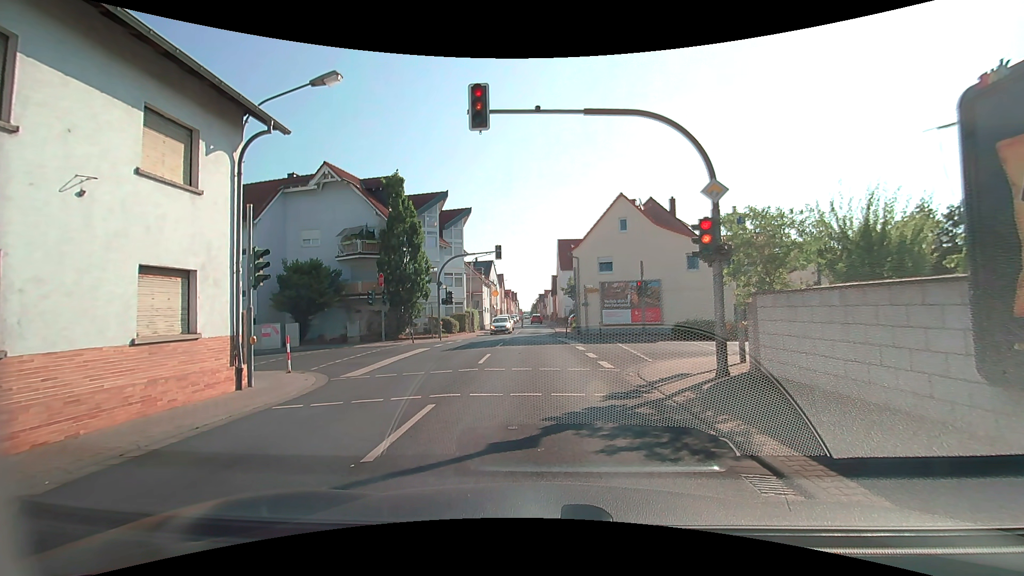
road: tertiary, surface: asphalt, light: Day
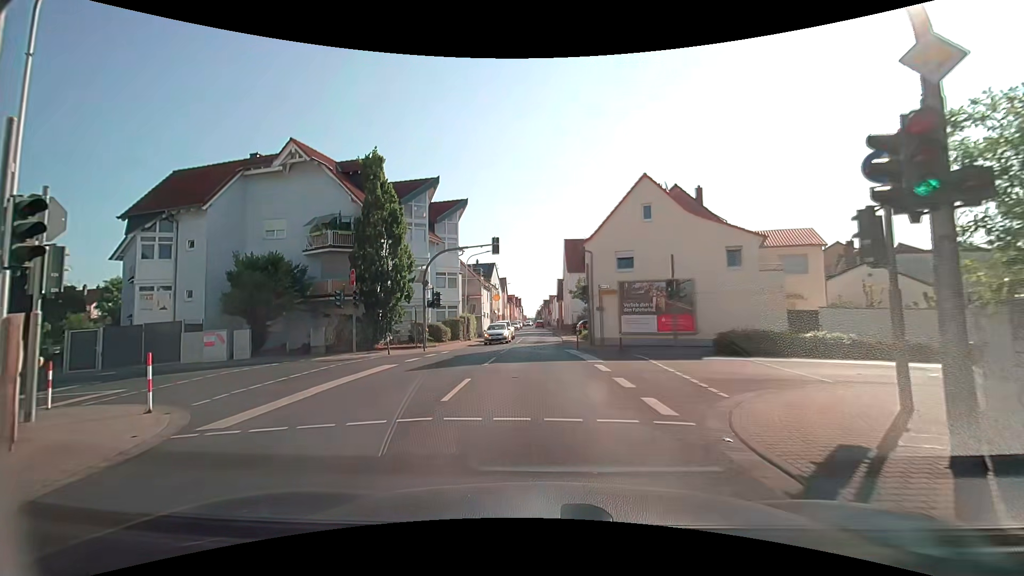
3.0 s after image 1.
(-0.1, +6.2) m; 0°
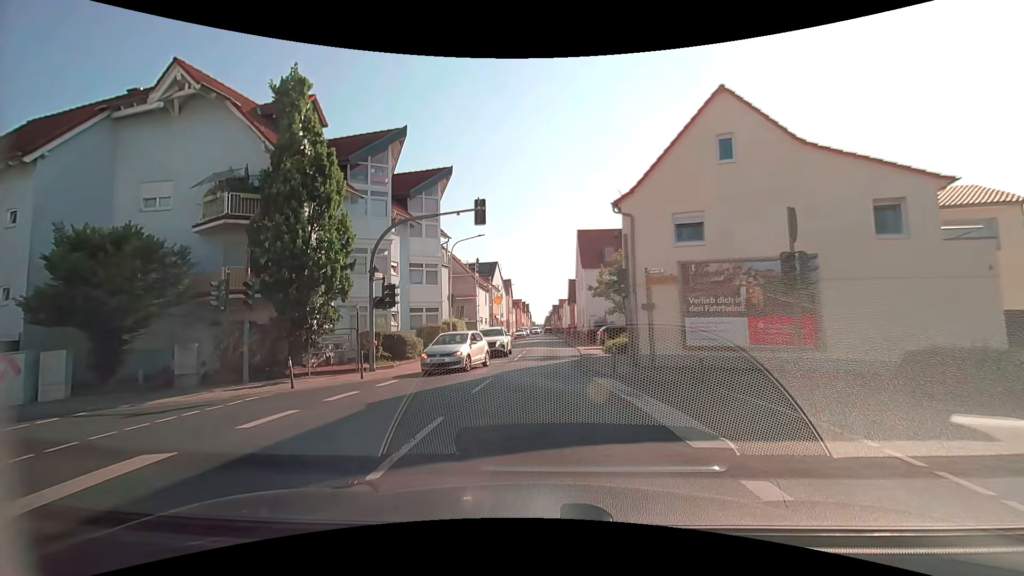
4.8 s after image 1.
(-0.2, +10.9) m; -1°
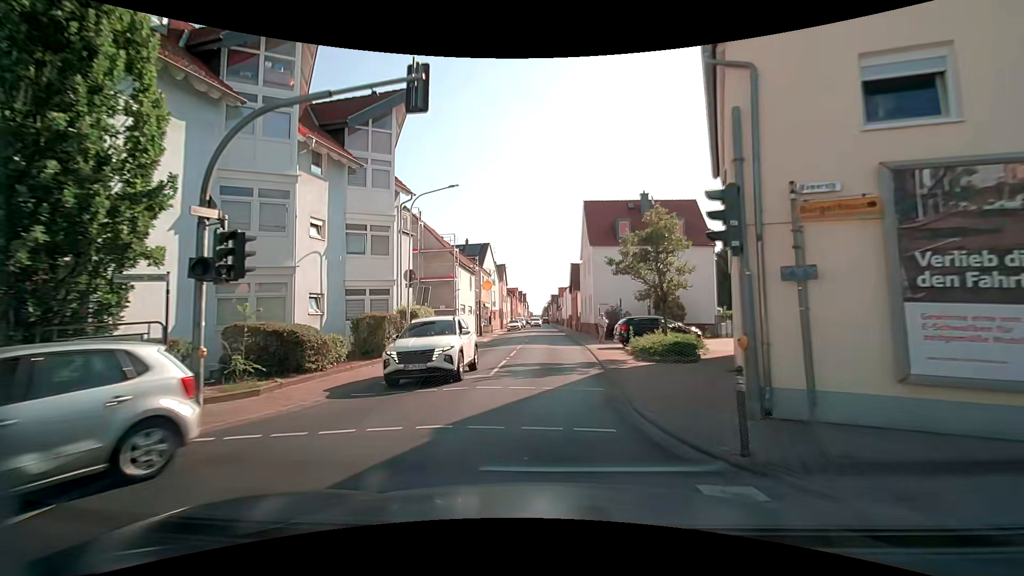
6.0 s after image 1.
(-0.2, +9.9) m; 0°
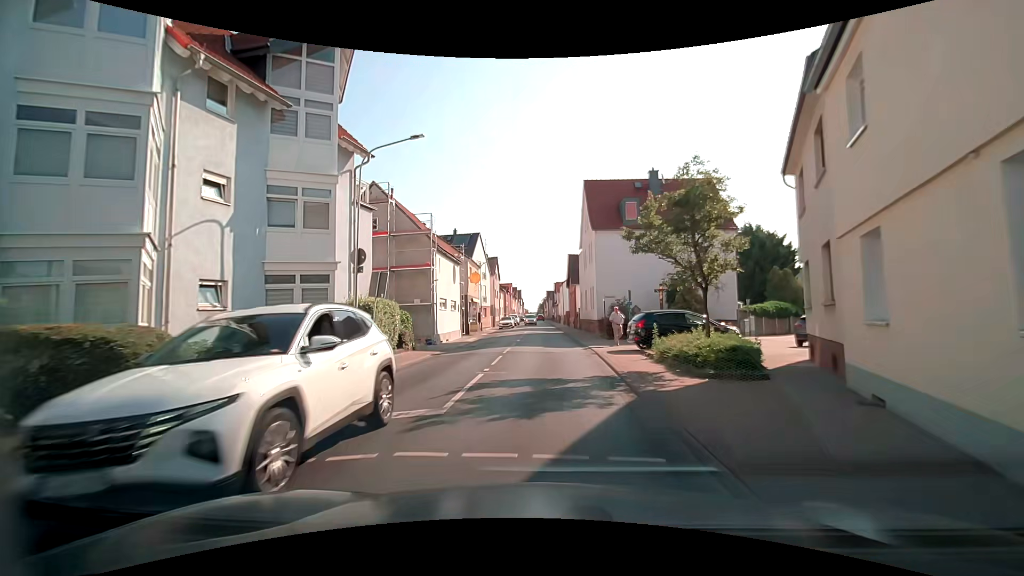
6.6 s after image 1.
(0.0, +5.7) m; 0°
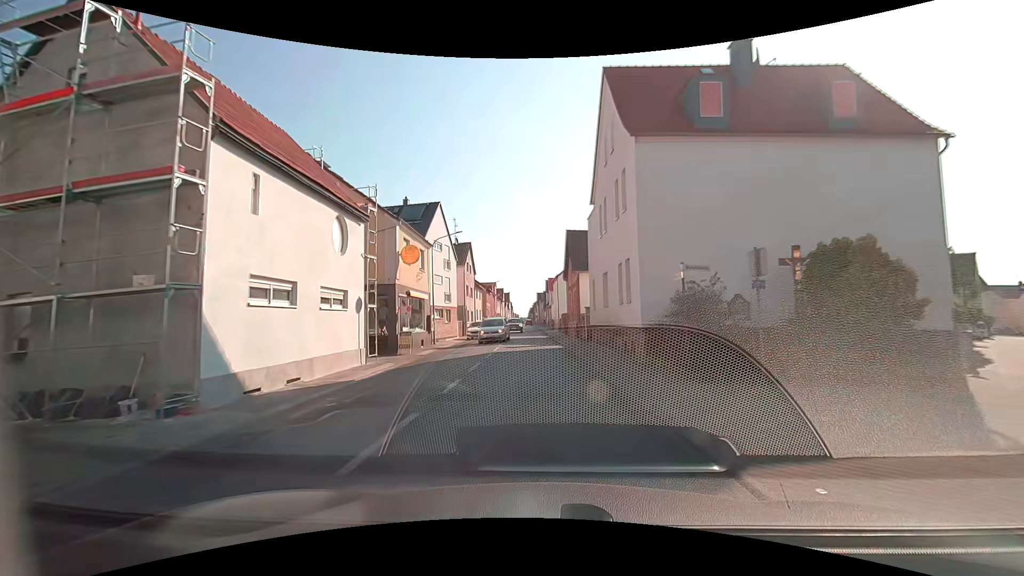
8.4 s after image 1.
(+0.5, +19.1) m; +1°
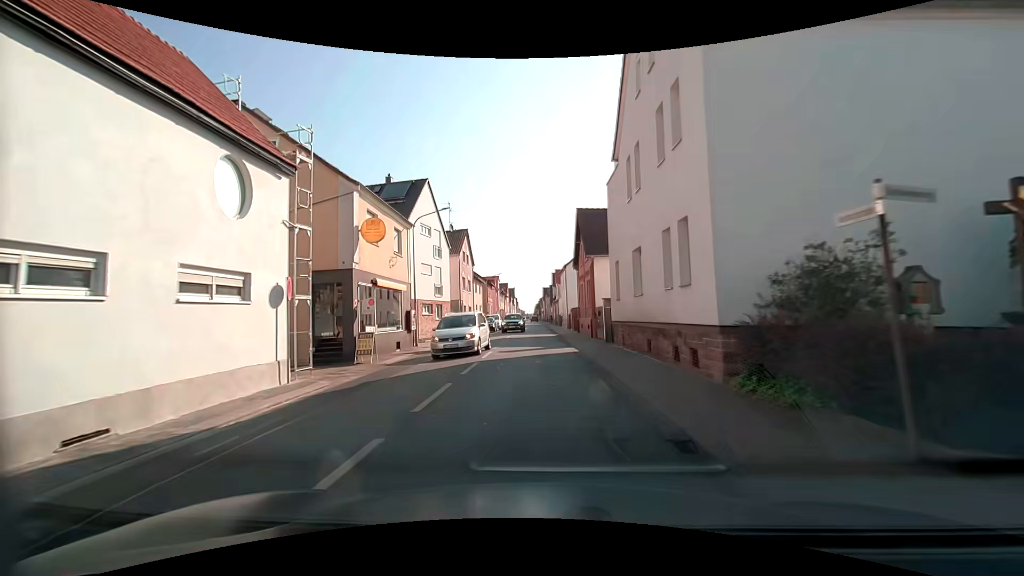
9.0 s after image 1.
(0.0, +6.5) m; 0°
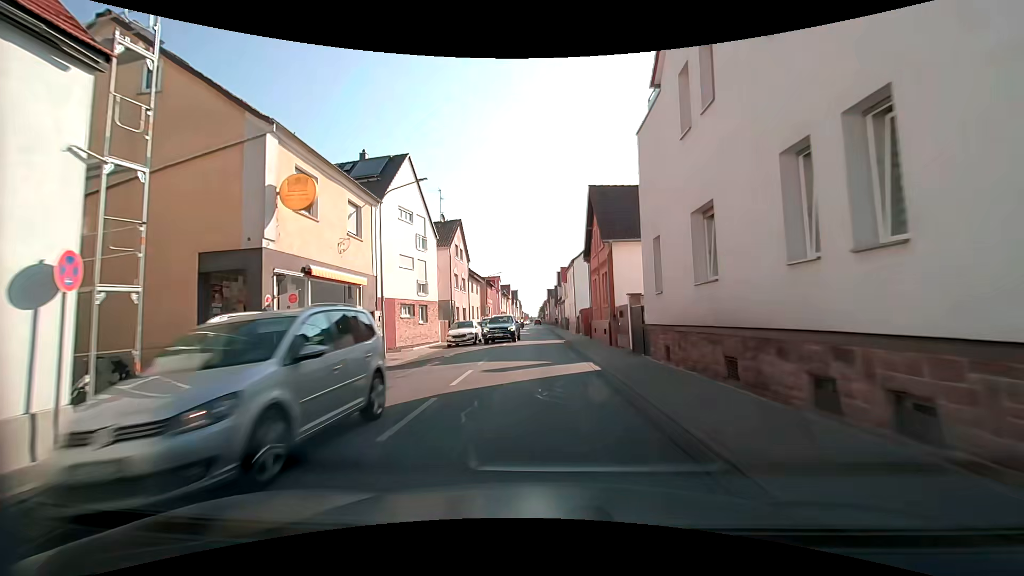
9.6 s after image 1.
(-0.1, +6.4) m; -1°
(0, +10) (0, +20) (0, +30) (0, +40) (0, +50) (0, +60) (0, +70) (-1, +80) (-1, +90) (-1, +100) m
